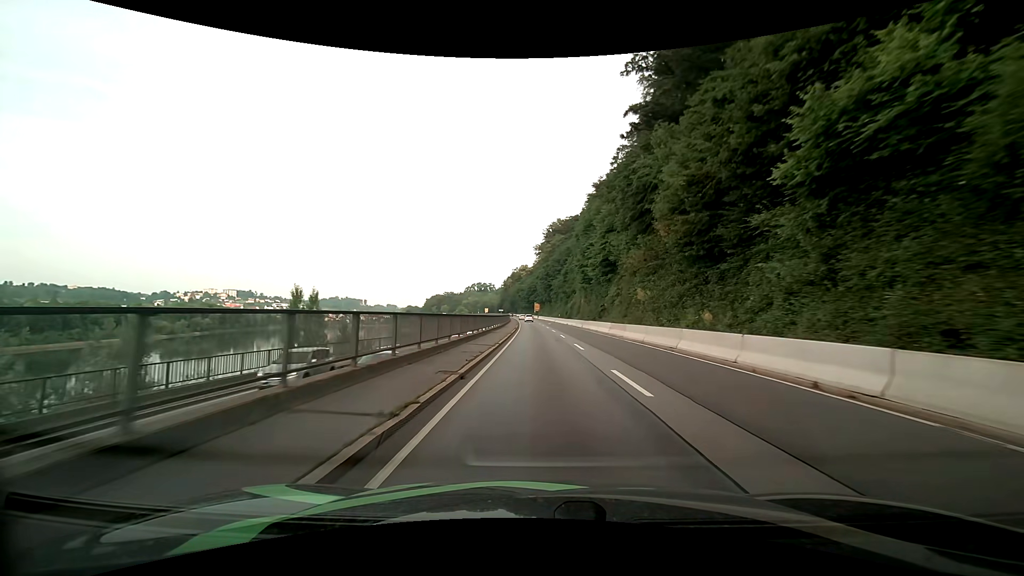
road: primary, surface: asphalt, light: Day
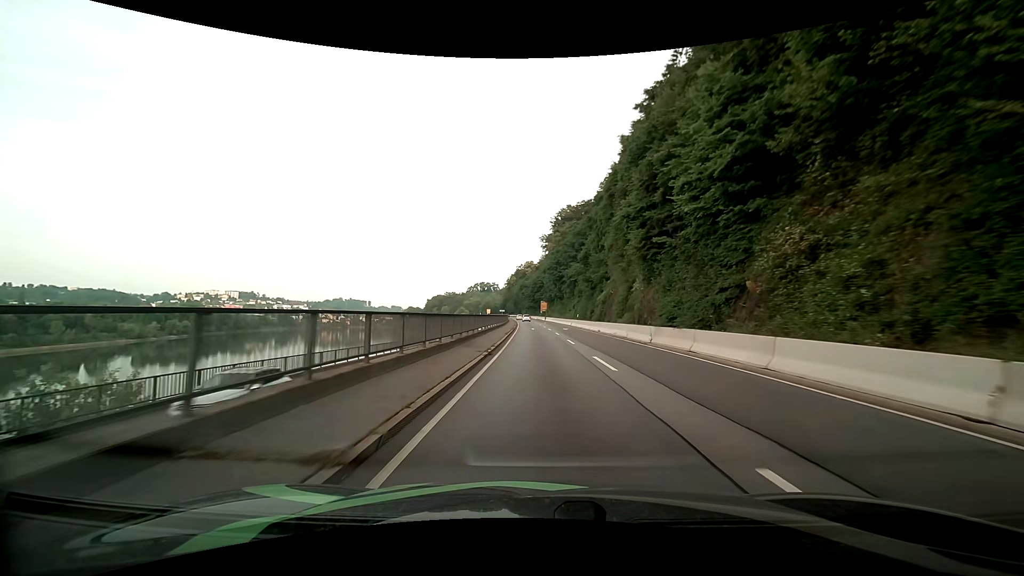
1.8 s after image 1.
(-0.3, +32.0) m; -1°
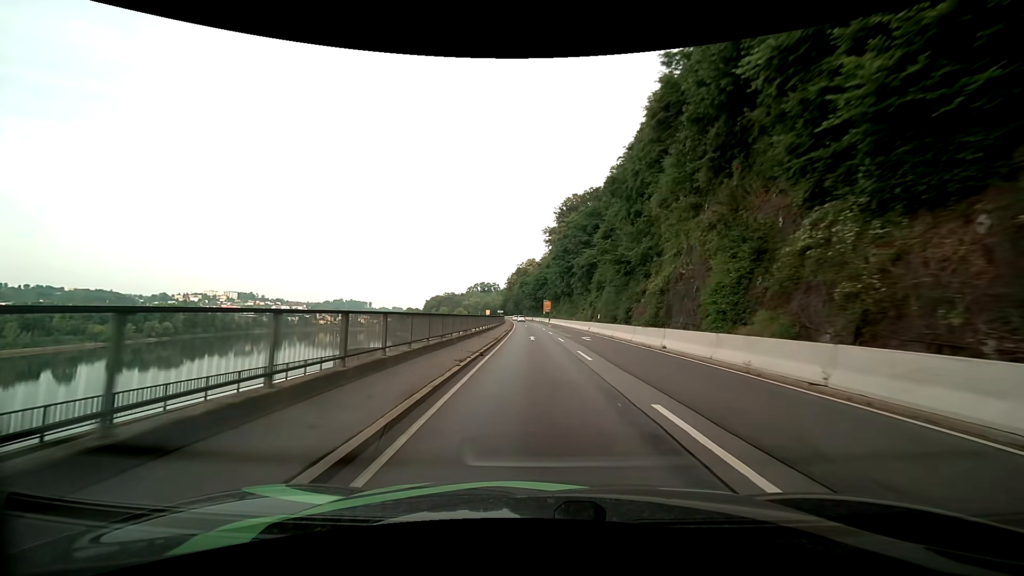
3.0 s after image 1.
(-0.1, +20.9) m; 0°
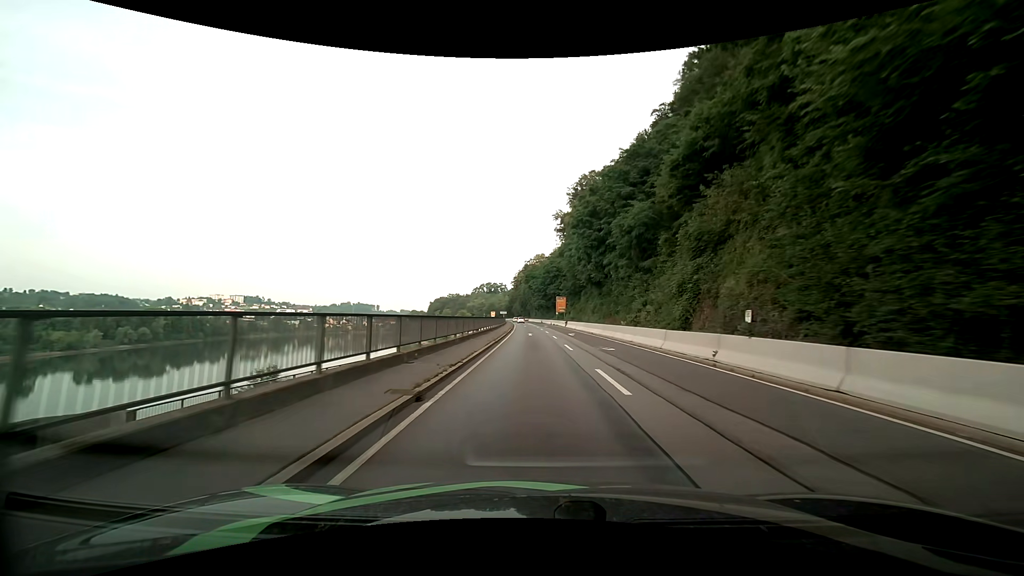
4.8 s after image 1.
(-0.5, +30.8) m; -2°
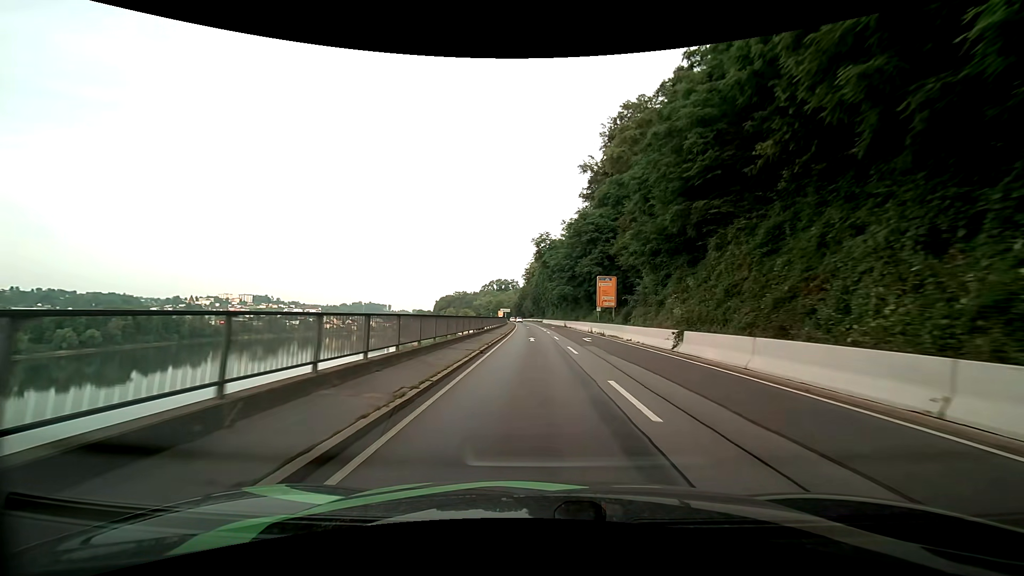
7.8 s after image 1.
(-0.5, +50.4) m; -1°
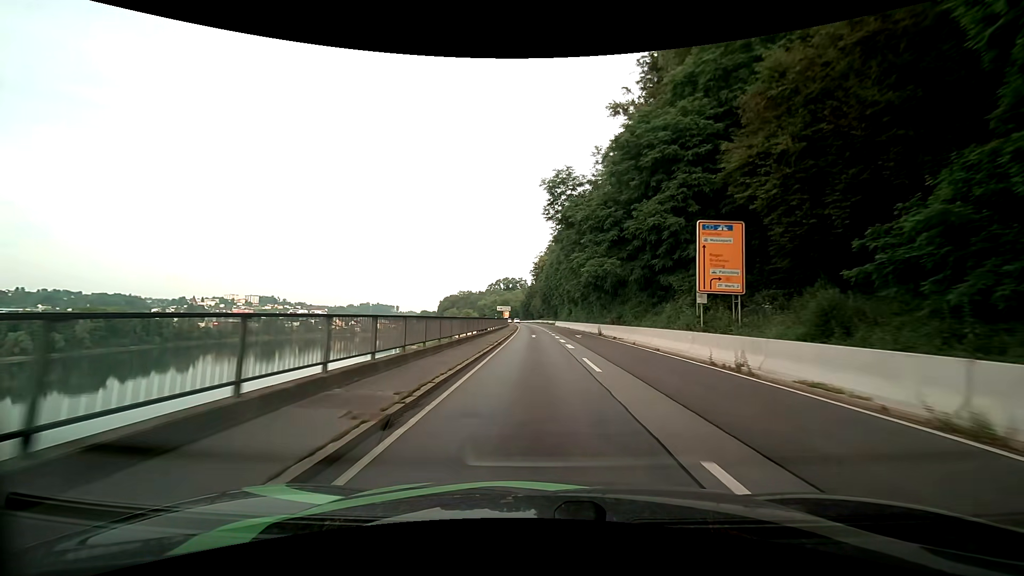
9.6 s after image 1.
(-0.3, +30.1) m; -1°
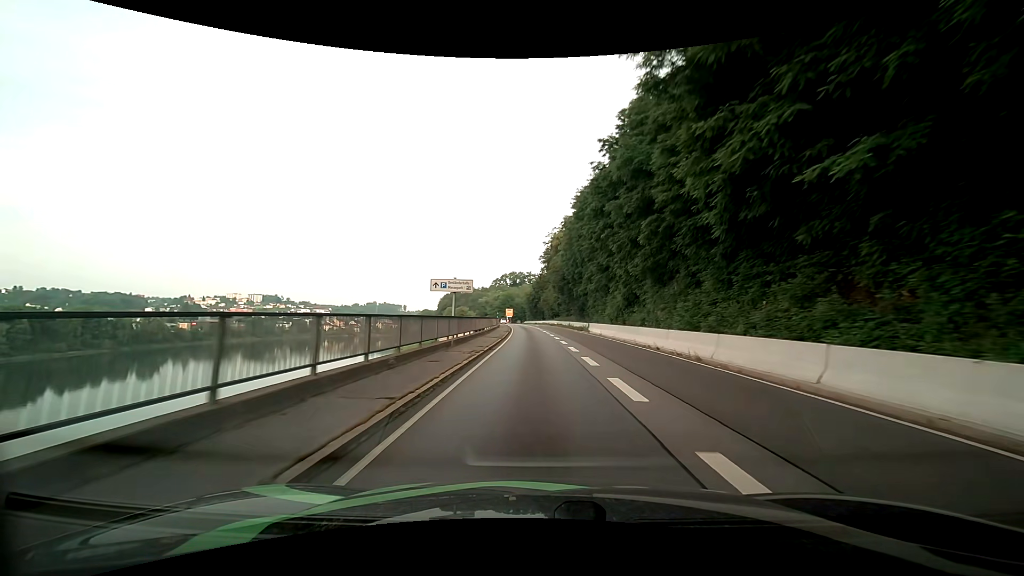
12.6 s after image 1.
(-0.5, +51.0) m; -1°
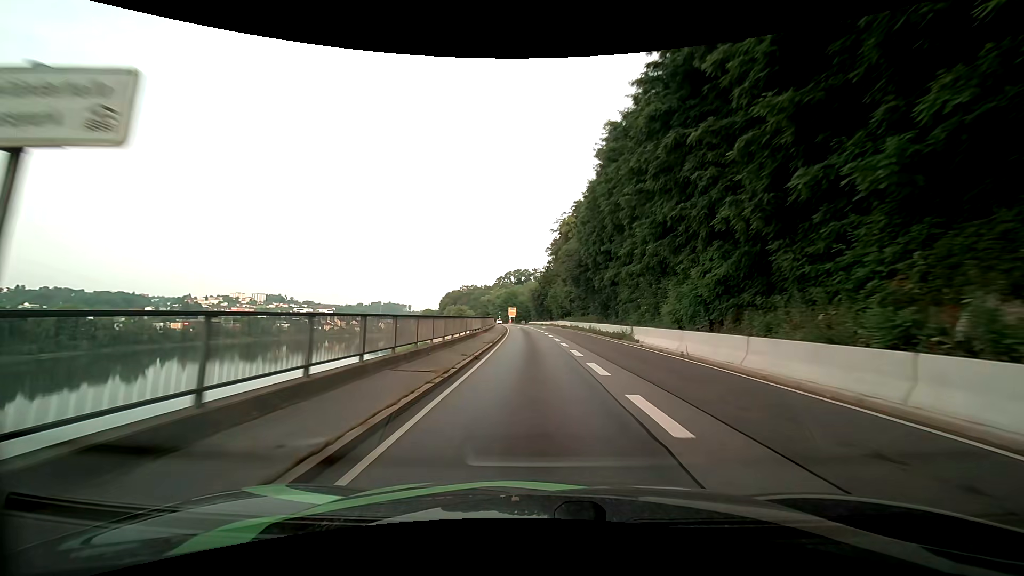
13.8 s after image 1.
(-0.1, +20.4) m; -1°
(0, +10) (0, +20) (0, +30) (-1, +40) (-1, +50) (-2, +60) (-2, +70) (-3, +80) (-4, +90) (-5, +100) m
